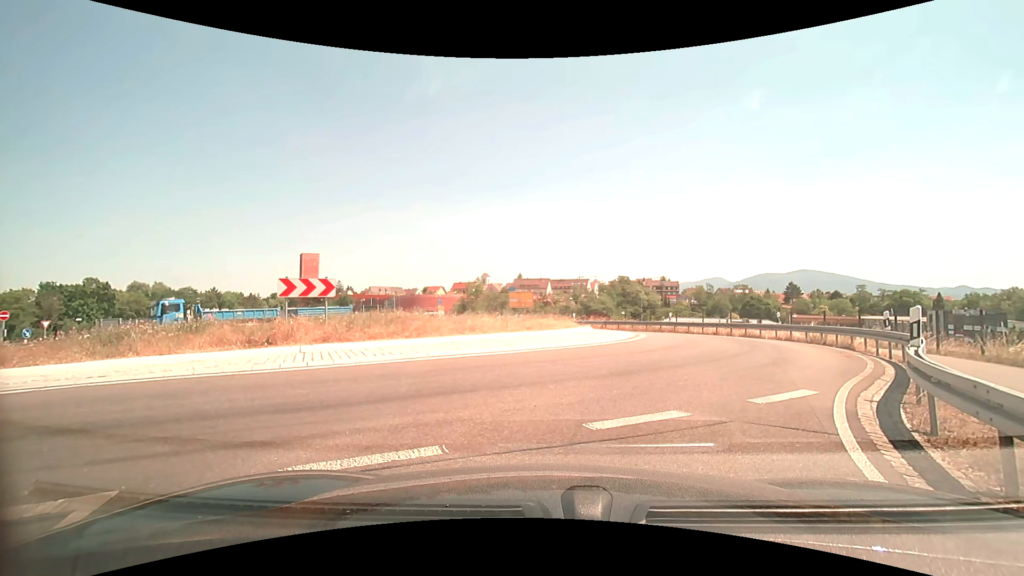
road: primary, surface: asphalt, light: Day
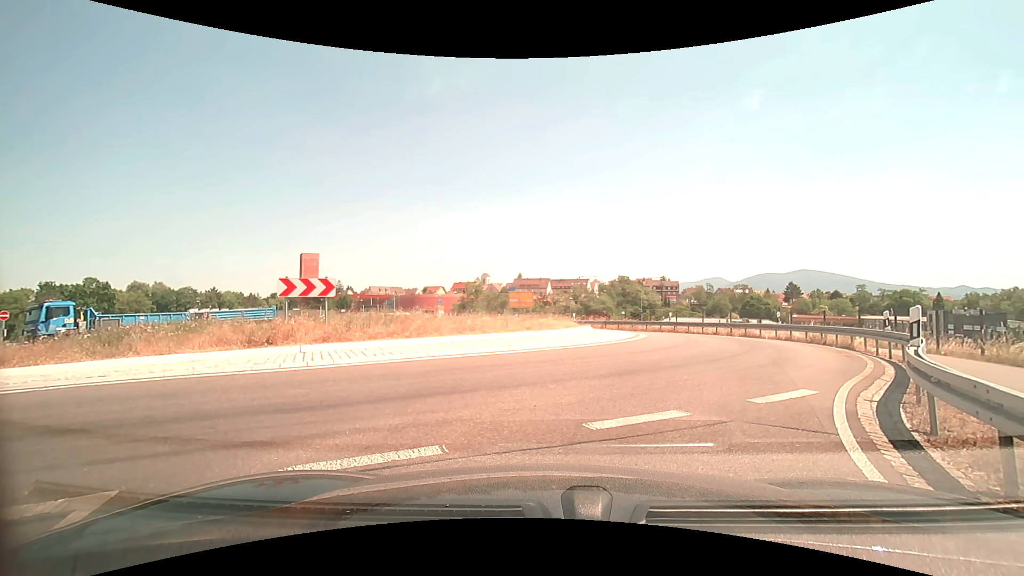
(0.0, 0.0) m; 0°
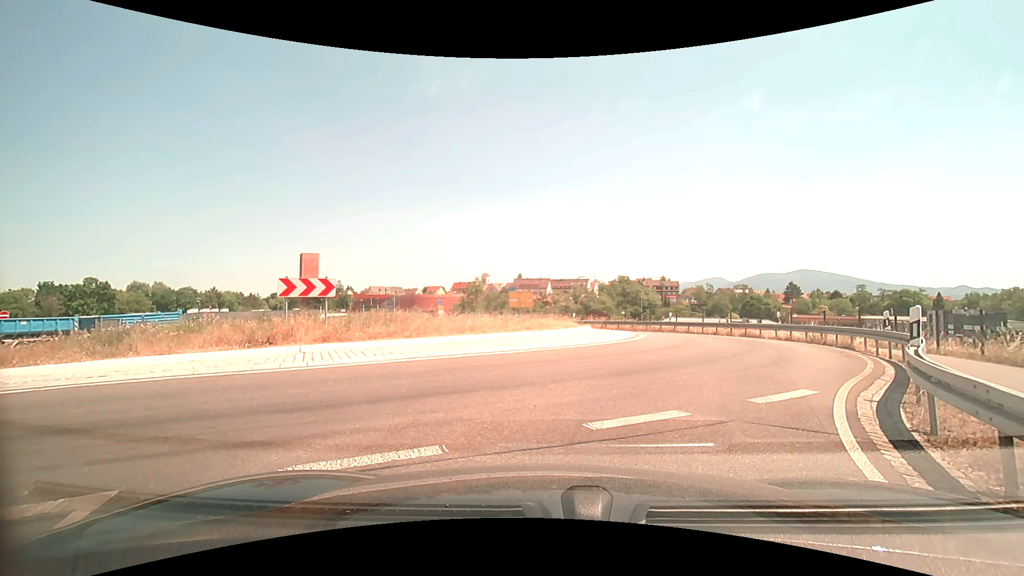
(0.0, 0.0) m; 0°
